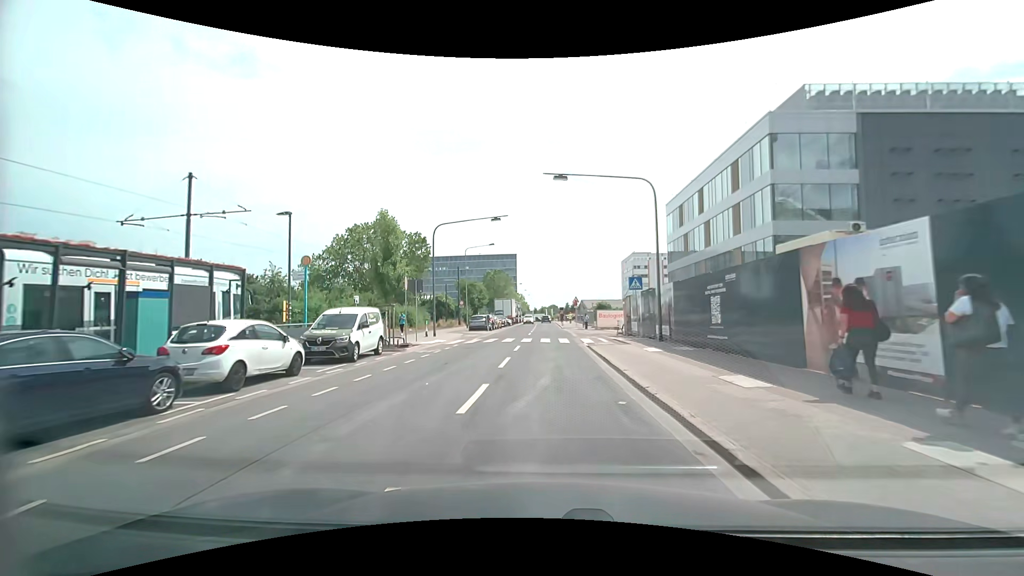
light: Day
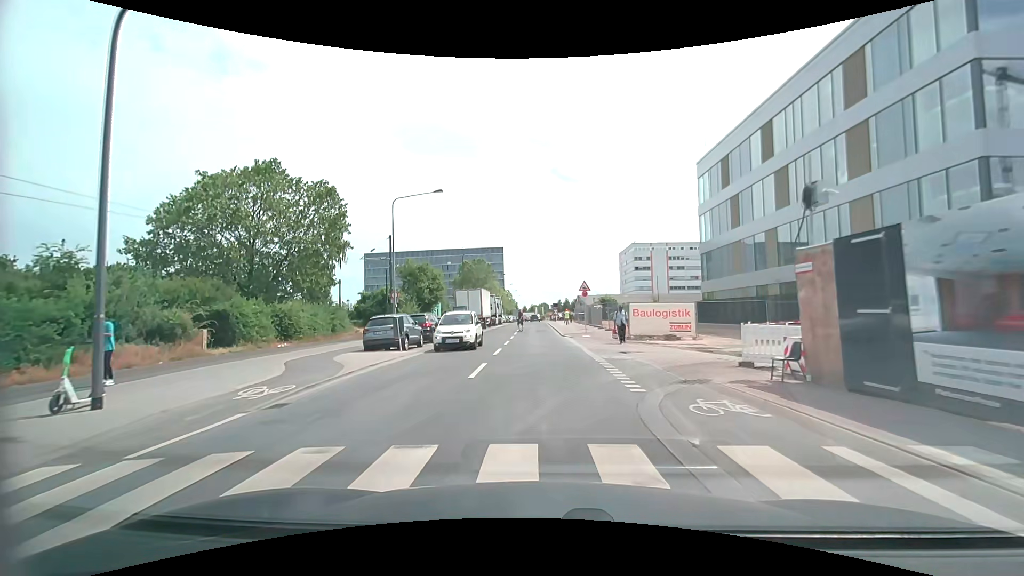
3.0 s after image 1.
(+0.2, +24.7) m; +2°
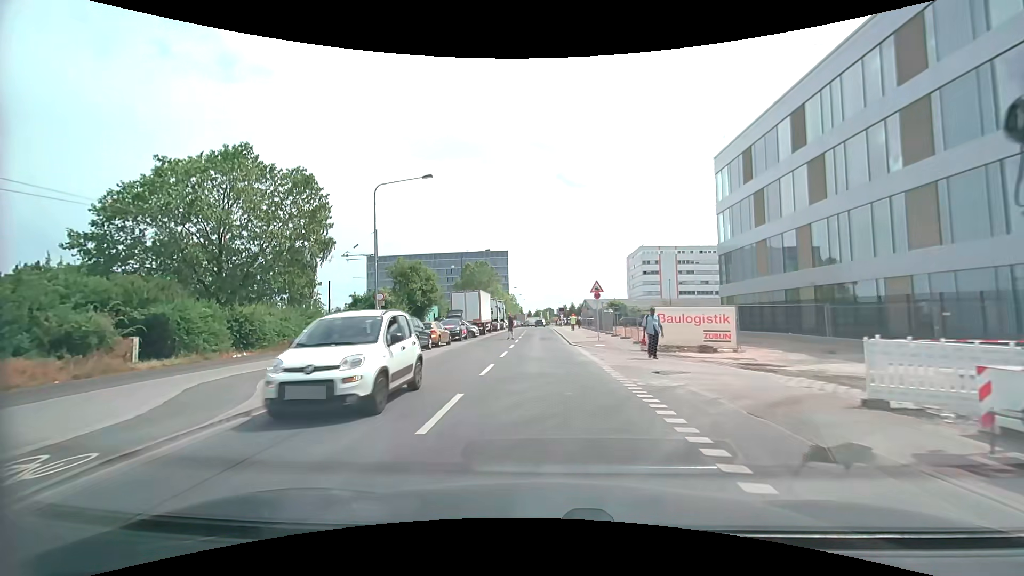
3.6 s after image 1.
(-0.1, +4.7) m; -2°
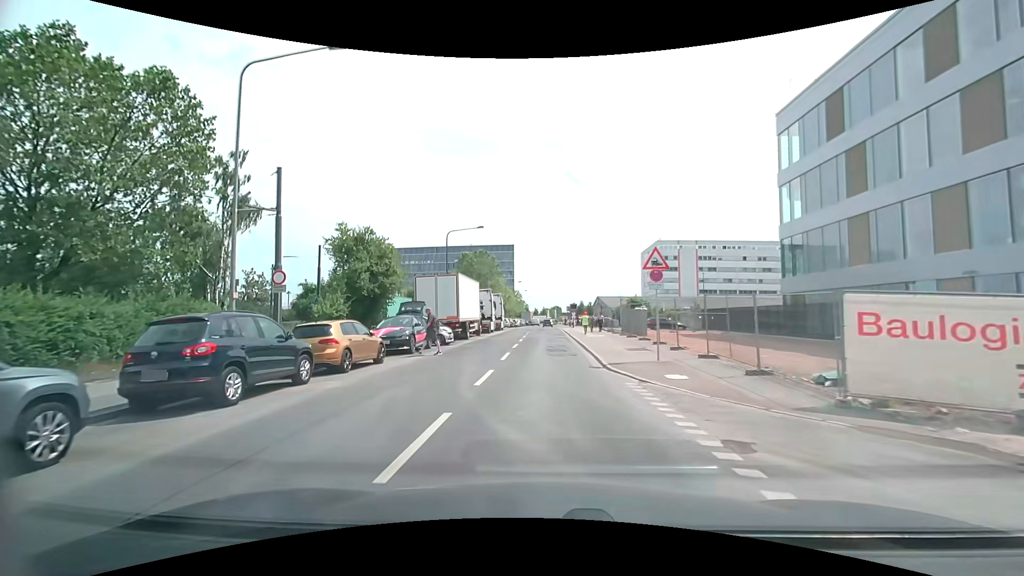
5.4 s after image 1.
(-0.1, +13.9) m; 0°
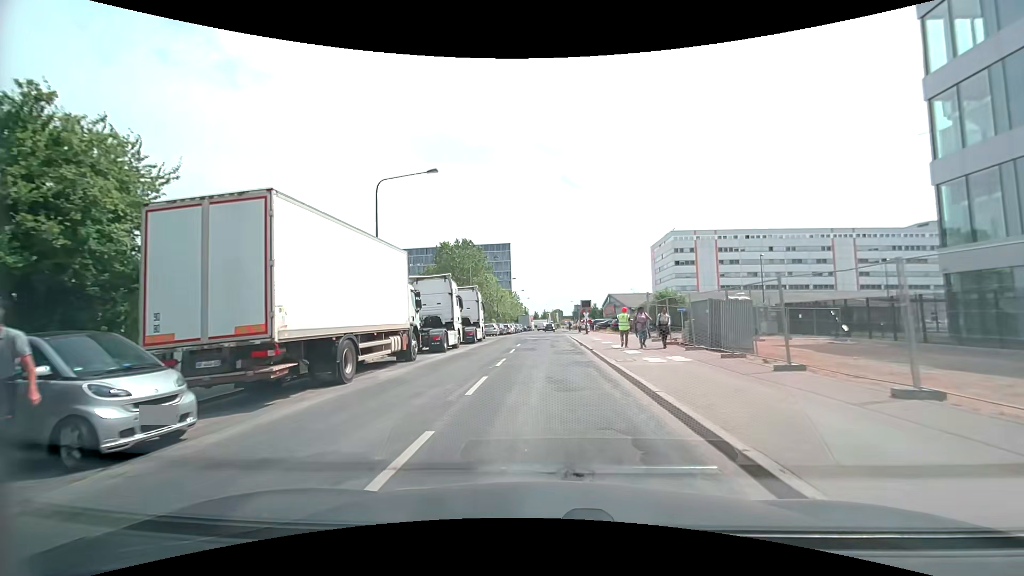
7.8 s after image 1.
(0.0, +19.3) m; 0°
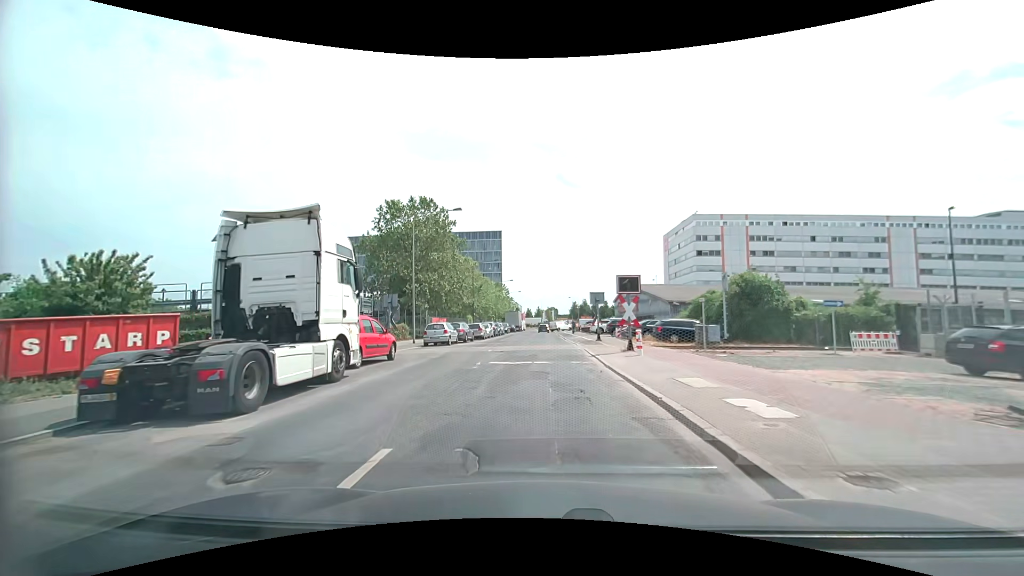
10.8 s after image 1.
(-0.2, +24.9) m; 0°
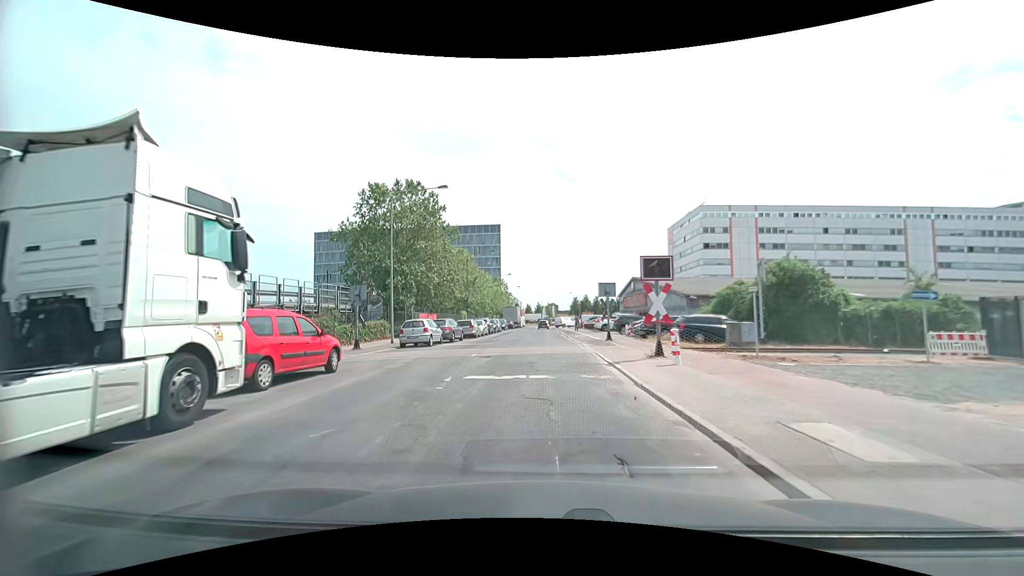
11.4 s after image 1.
(0.0, +5.1) m; 0°
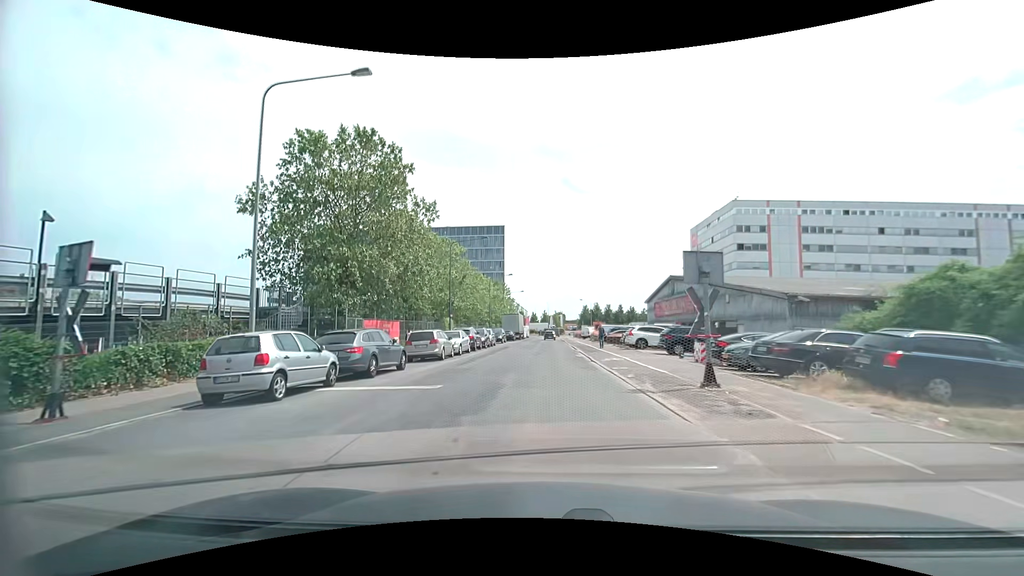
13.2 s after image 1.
(-0.1, +15.2) m; -1°
(0, +10) (0, +20) (0, +30) (0, +40) (0, +50) (+1, +60) (+1, +70) (+1, +80) (+1, +90) (+1, +100) m
